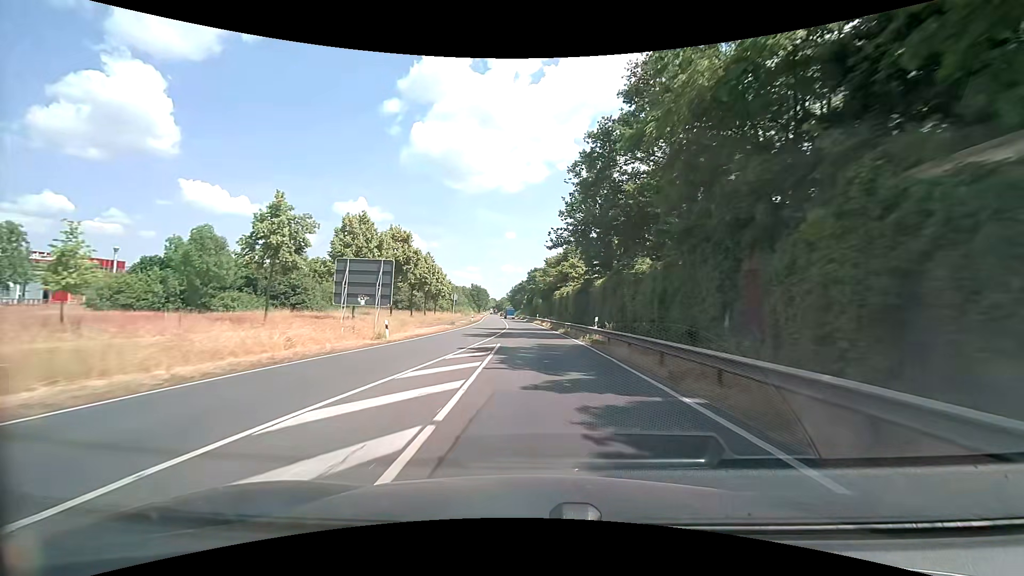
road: primary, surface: asphalt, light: Day
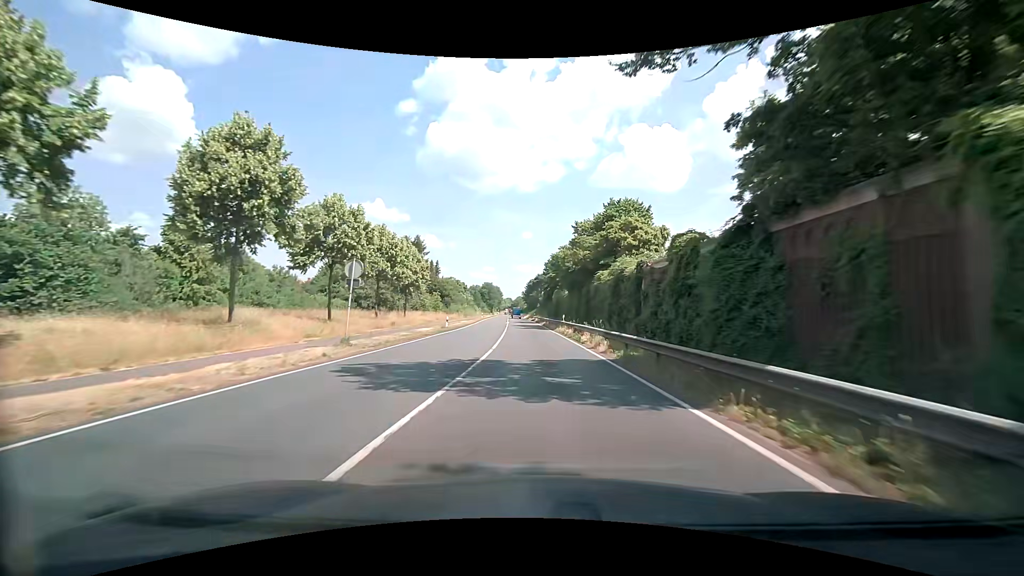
(-0.7, +32.3) m; -2°
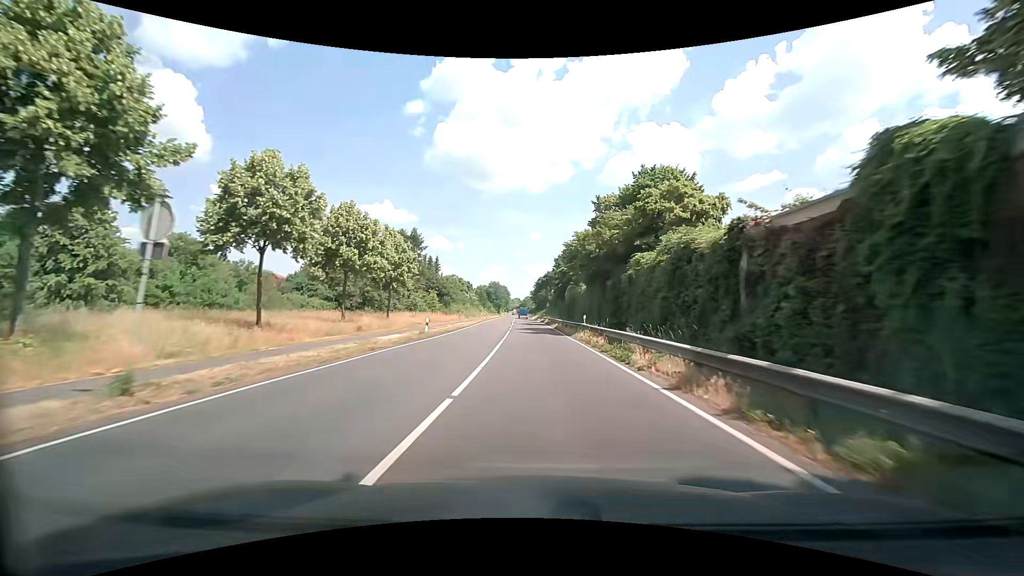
(-0.1, +10.8) m; -1°
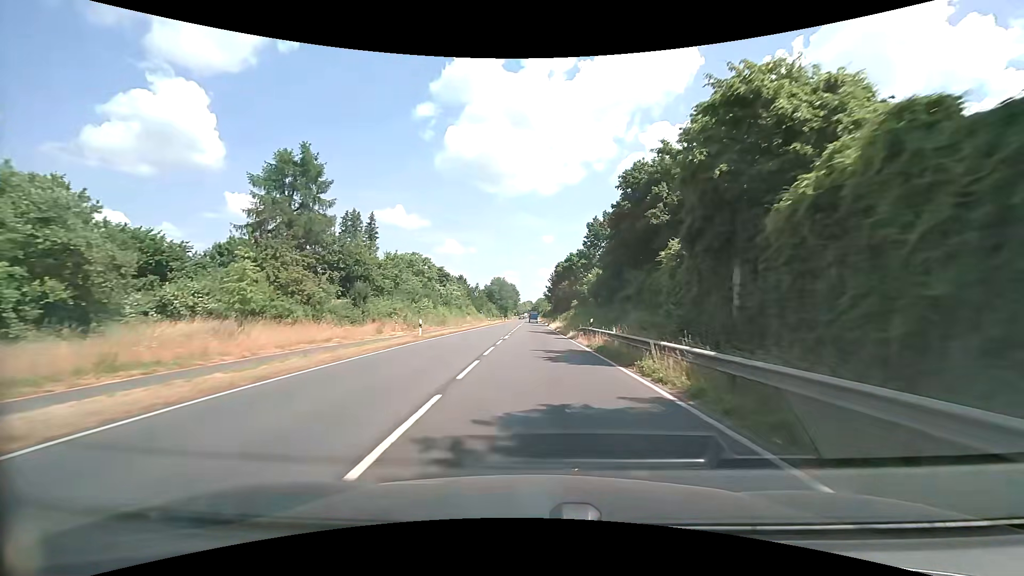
(-1.3, +54.0) m; -2°
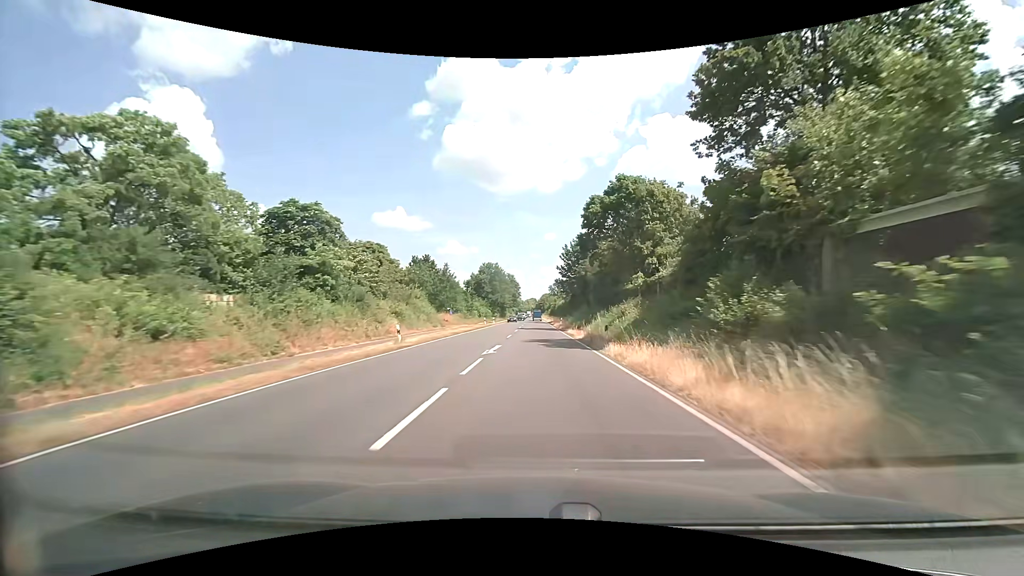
(-0.1, +53.9) m; 0°
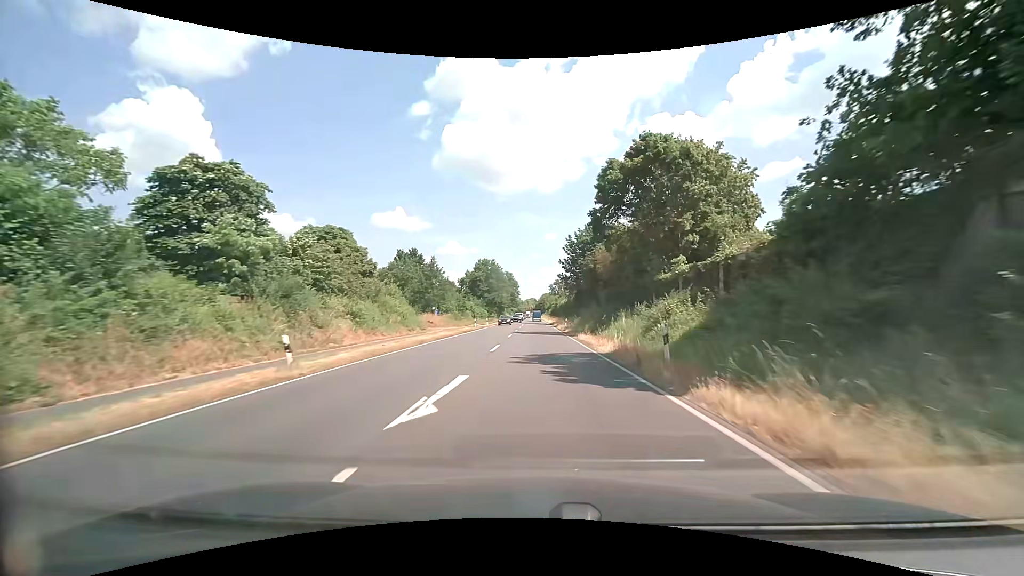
(0.0, +10.8) m; 0°
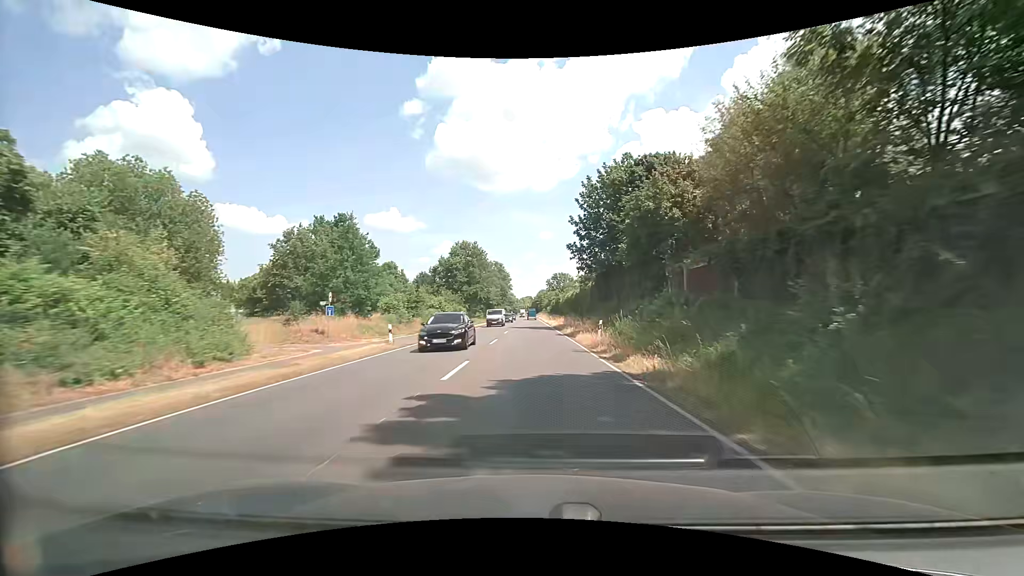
(+0.3, +32.4) m; +1°
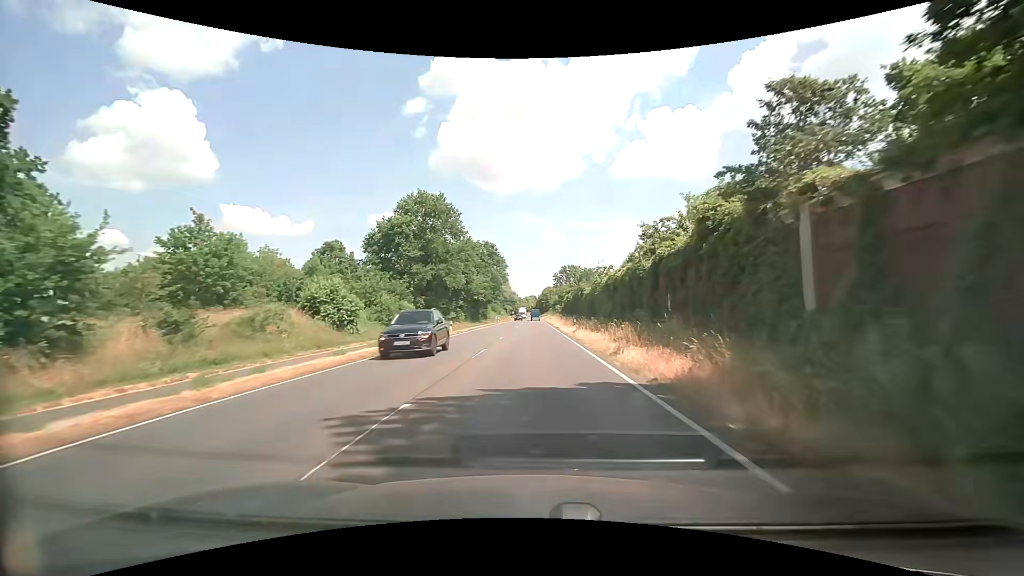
(-0.2, +43.2) m; -1°
(0, +10) (0, +20) (0, +30) (0, +40) (0, +50) (0, +60) (0, +70) (0, +80) (0, +90) (0, +100) m
